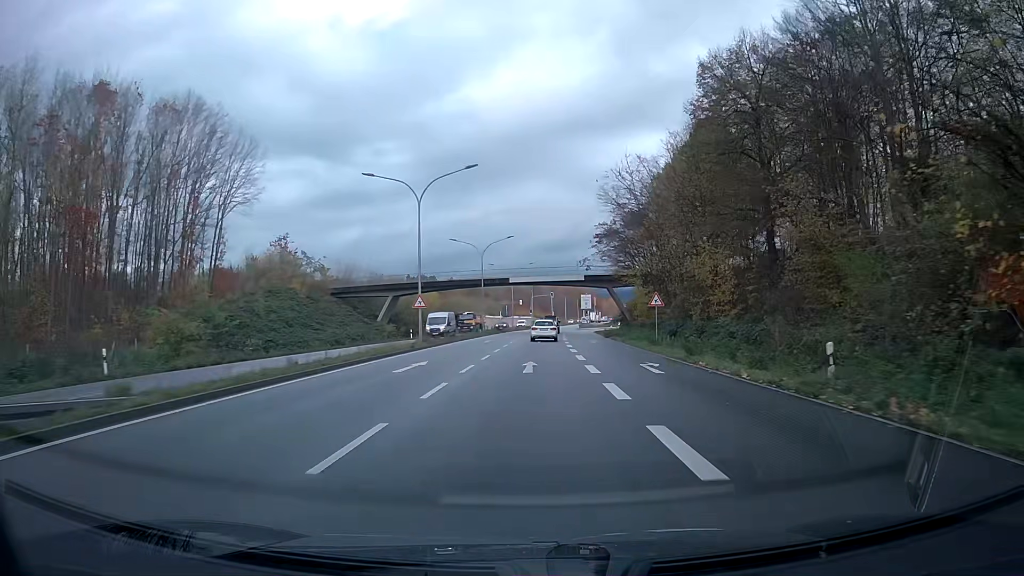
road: trunk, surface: asphalt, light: Day
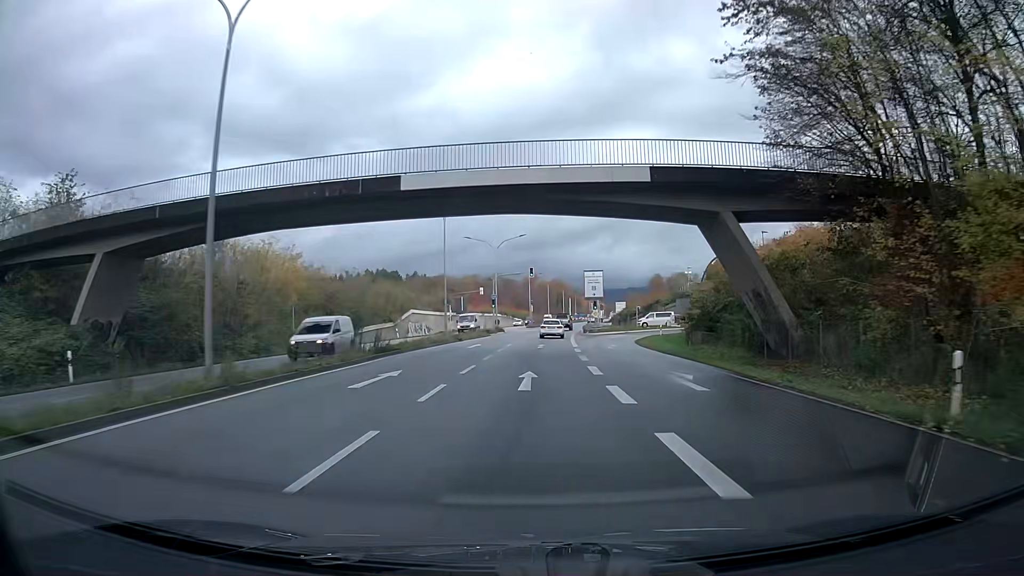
(+1.3, +53.9) m; +2°
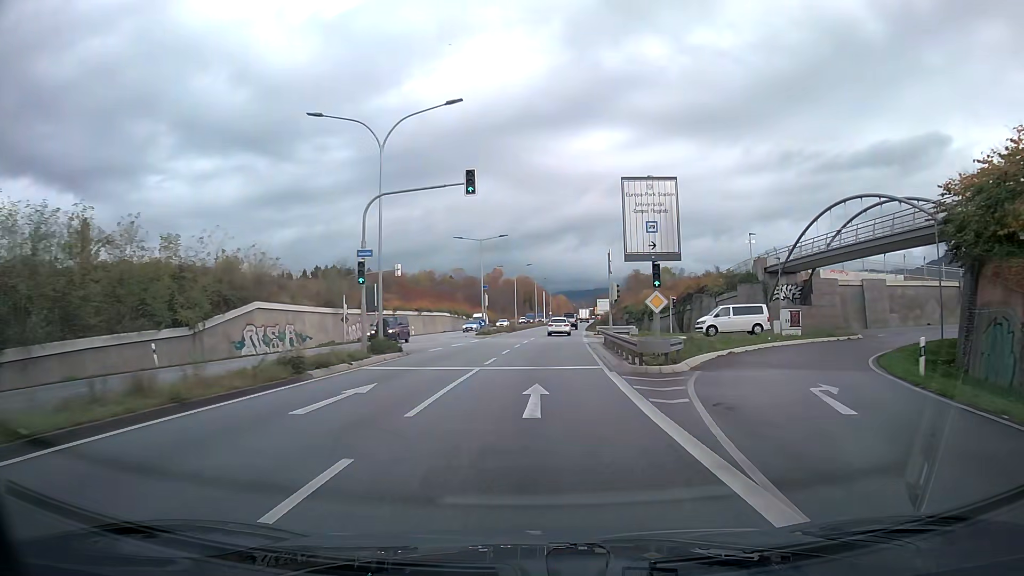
(+1.0, +43.2) m; +3°
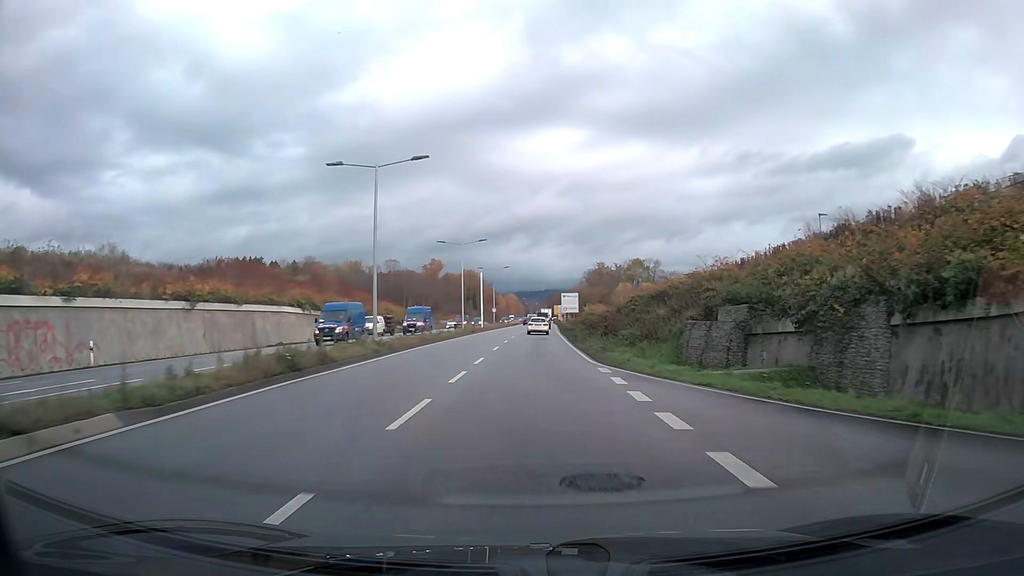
(+2.2, +53.9) m; +4°
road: primary
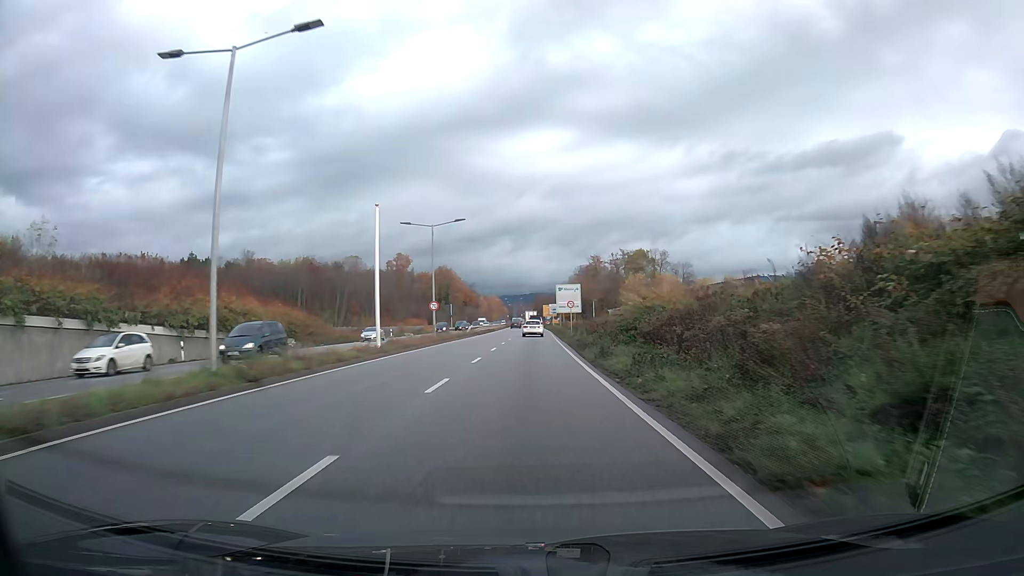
(+0.4, +43.1) m; +1°
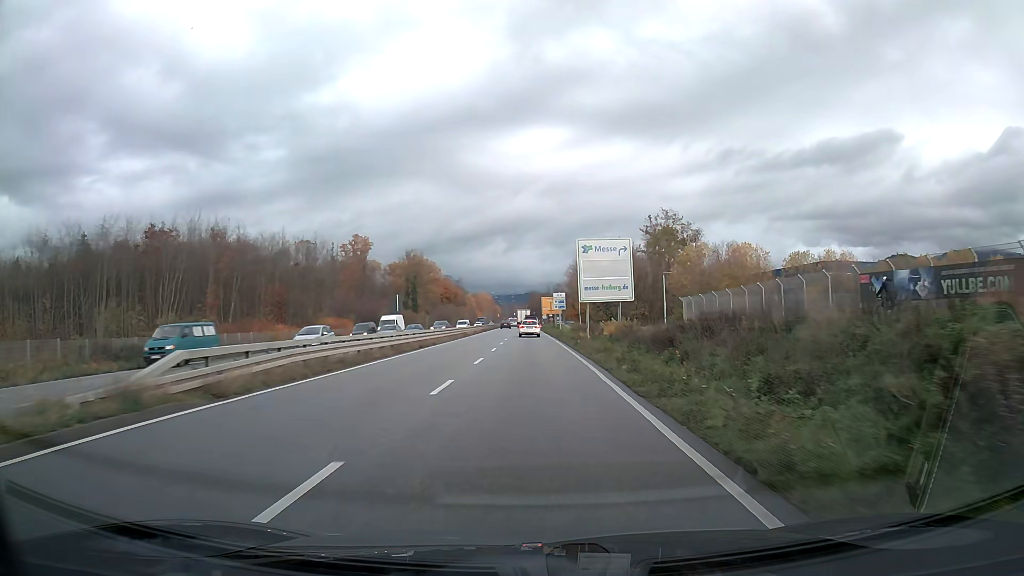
(+0.2, +53.7) m; 0°
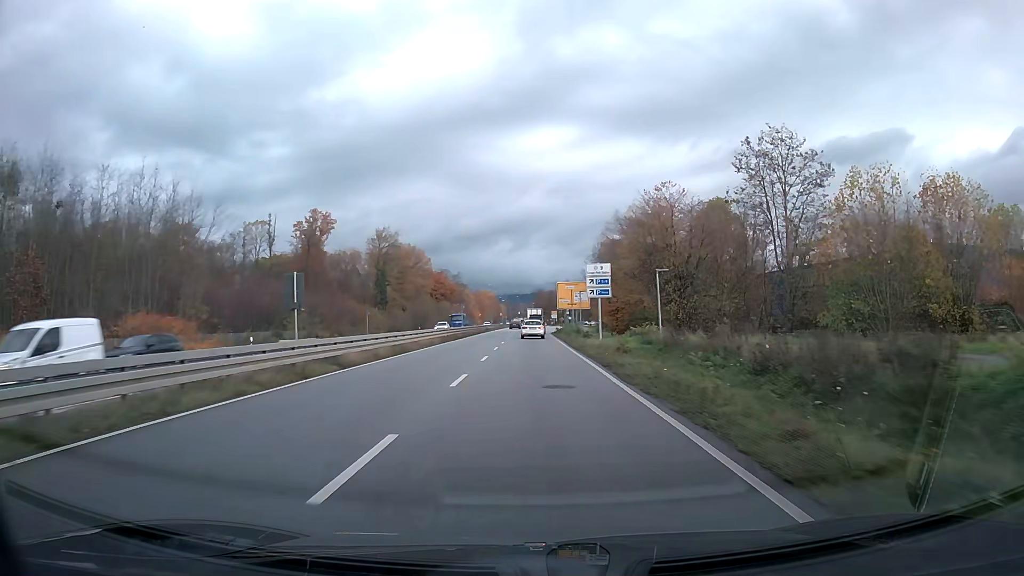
(-0.2, +42.9) m; -1°
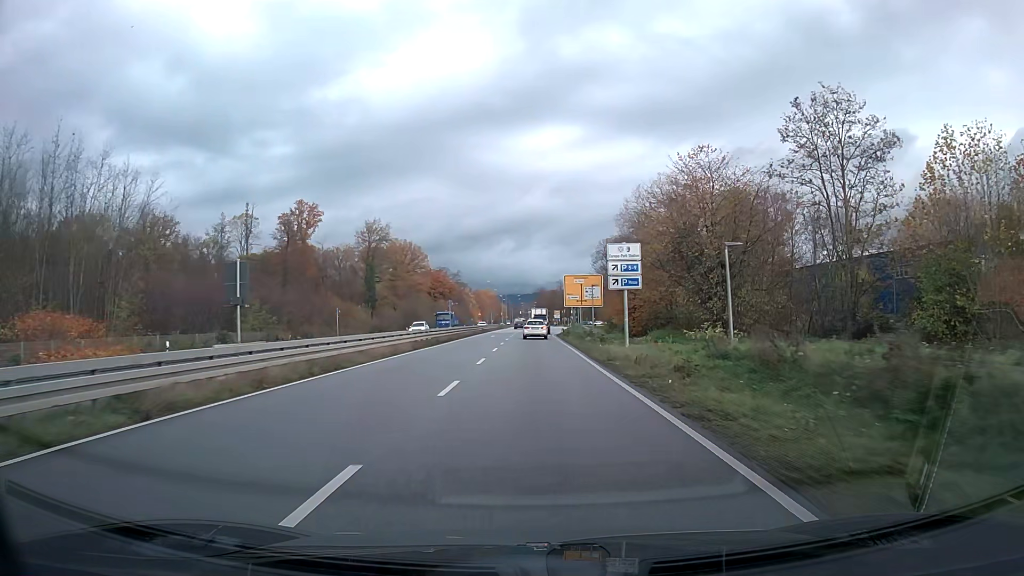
(0.0, +10.7) m; 0°
